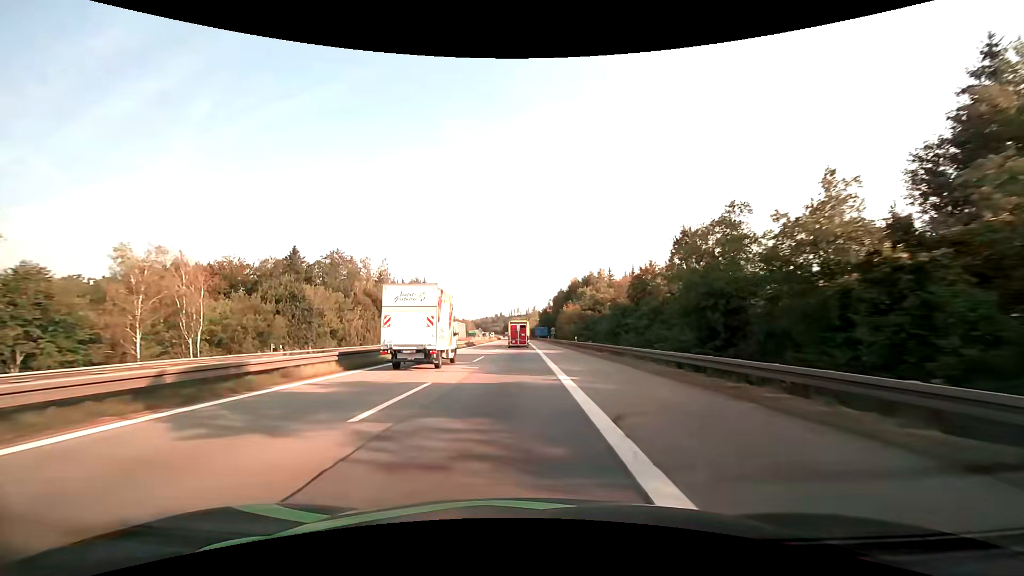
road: motorway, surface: asphalt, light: Day
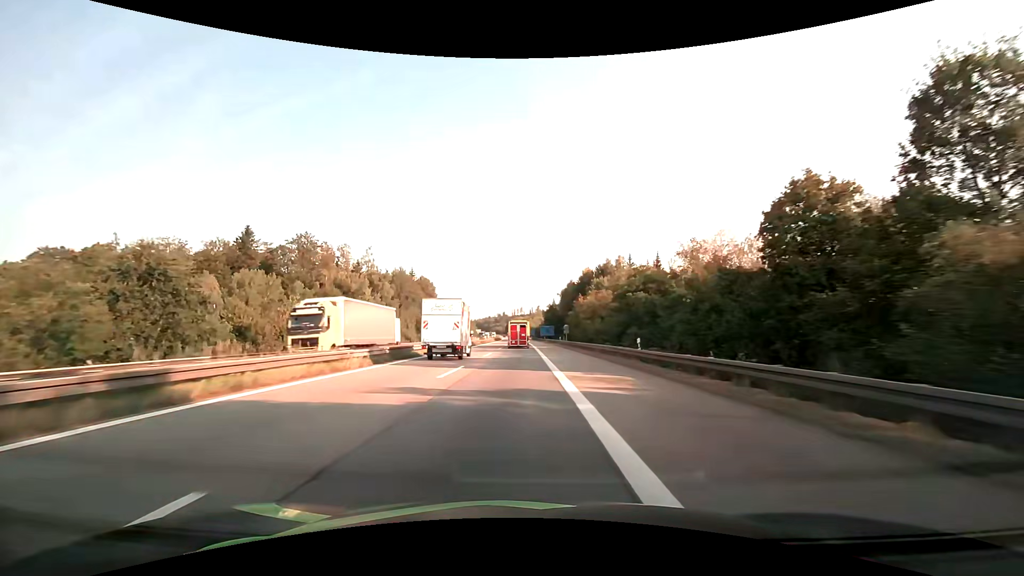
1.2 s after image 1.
(-0.1, +27.9) m; 0°
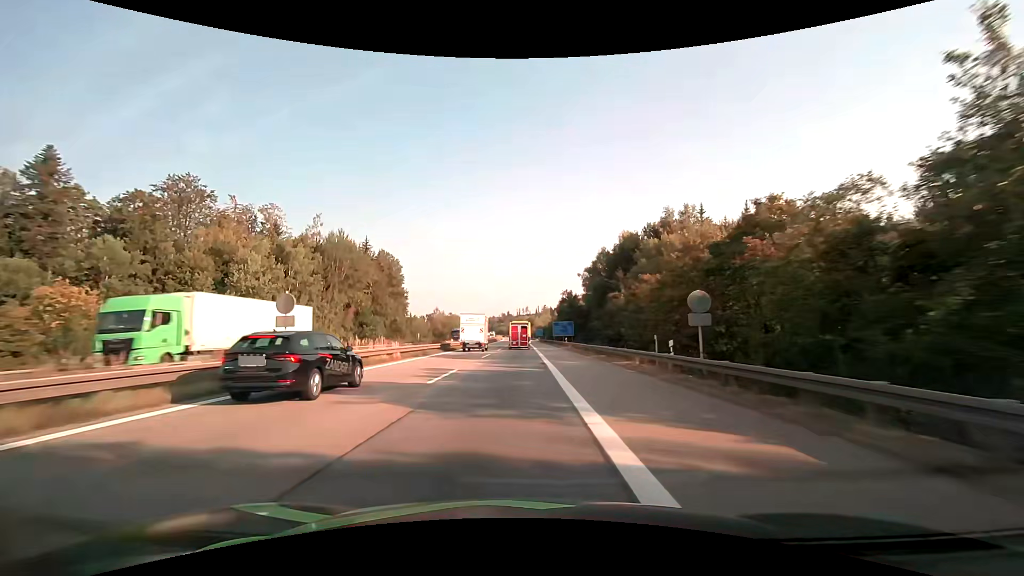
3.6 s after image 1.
(-0.3, +54.6) m; 0°
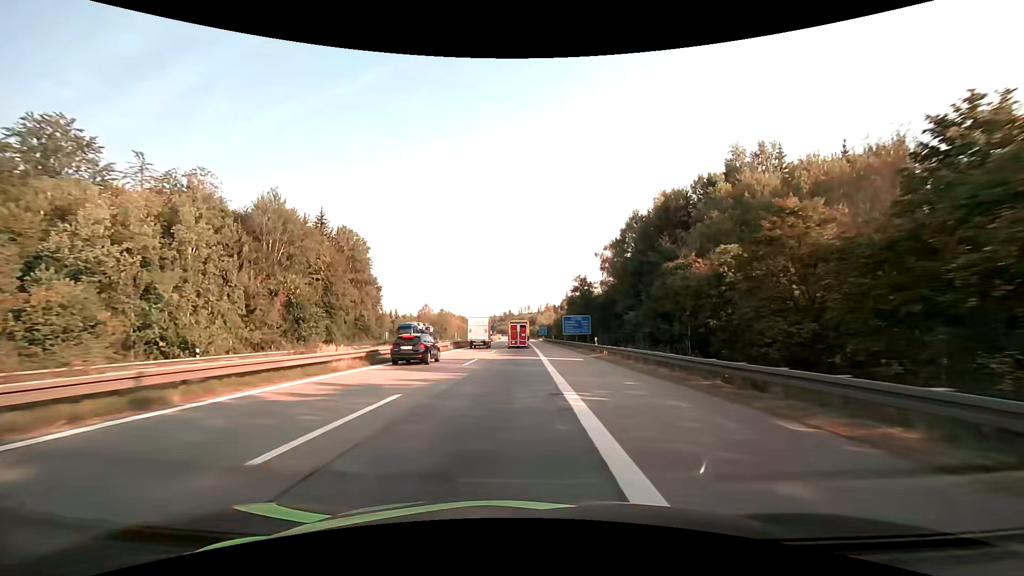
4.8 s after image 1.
(-0.1, +26.8) m; 0°
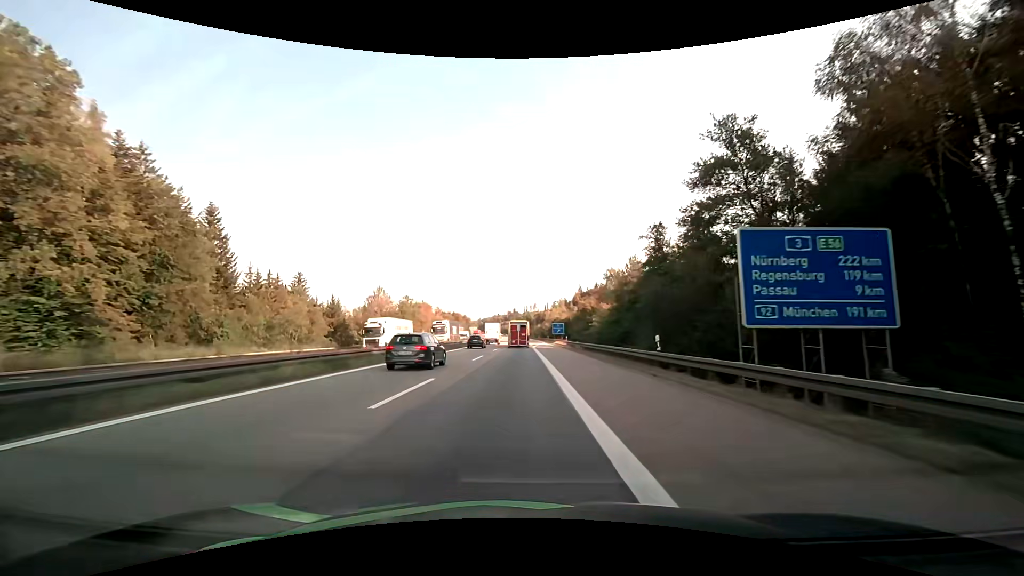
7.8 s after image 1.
(-0.7, +67.0) m; -1°
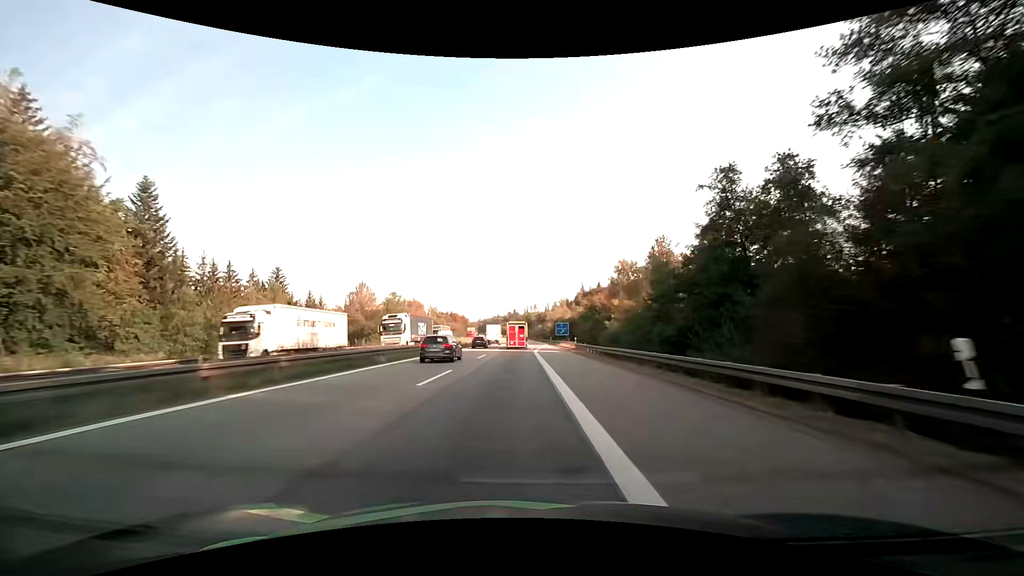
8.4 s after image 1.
(0.0, +13.3) m; 0°
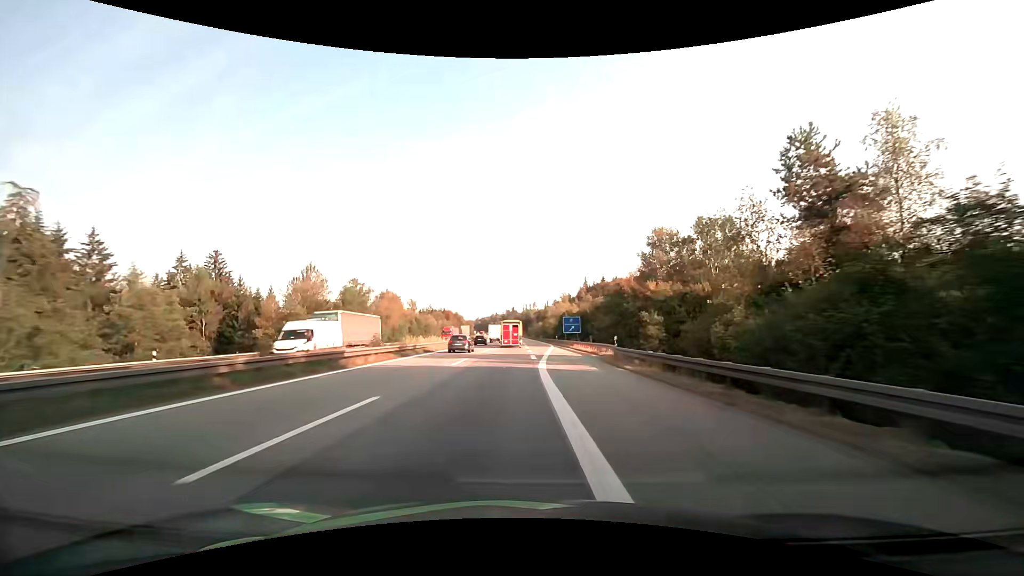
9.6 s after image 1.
(0.0, +26.5) m; 0°
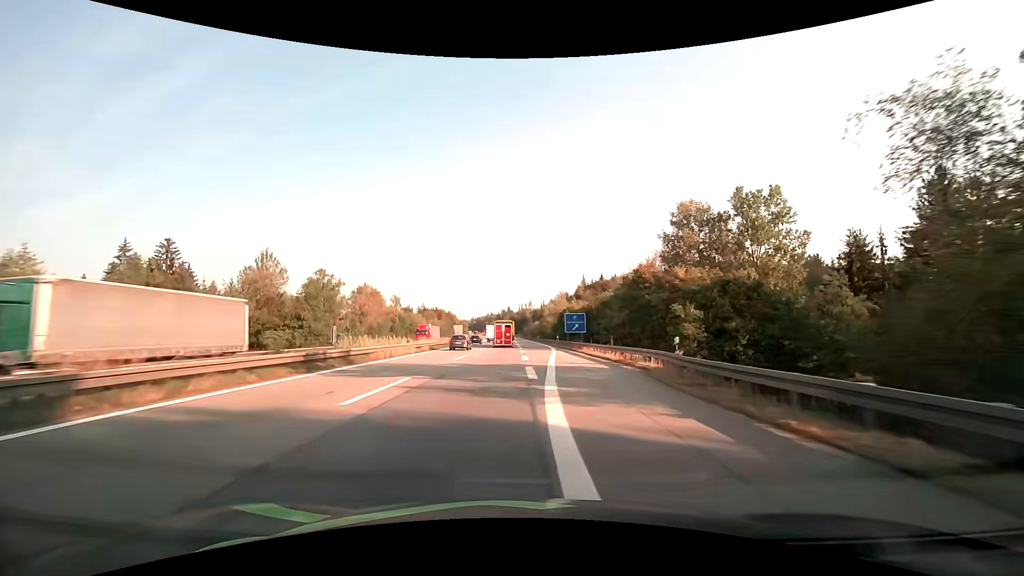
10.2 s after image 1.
(0.0, +13.2) m; 0°
(0, +10) (0, +20) (0, +30) (+1, +40) (+1, +50) (+1, +60) (+1, +70) (+1, +80) (+1, +90) (0, +100) m
